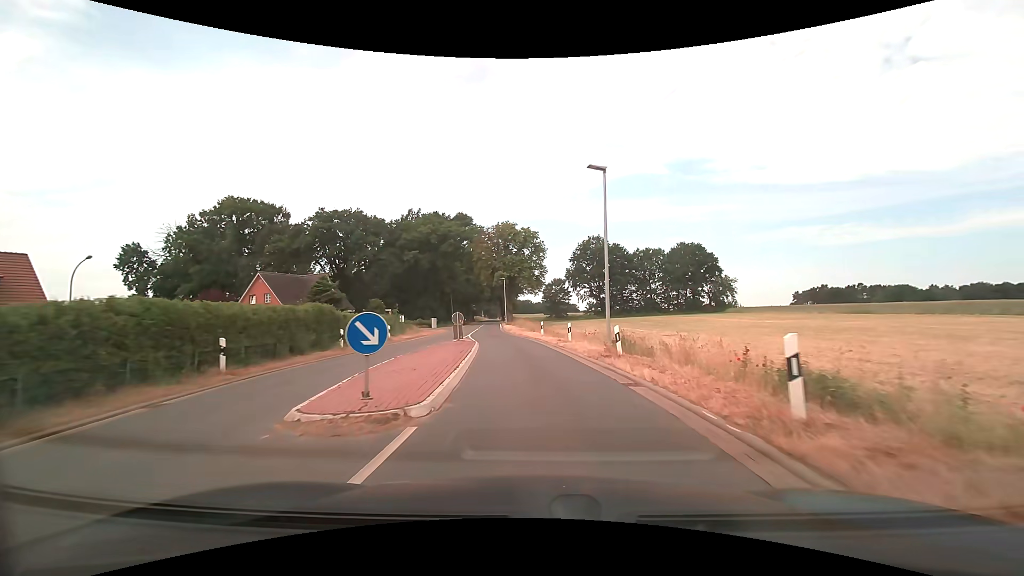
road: tertiary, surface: asphalt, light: Day
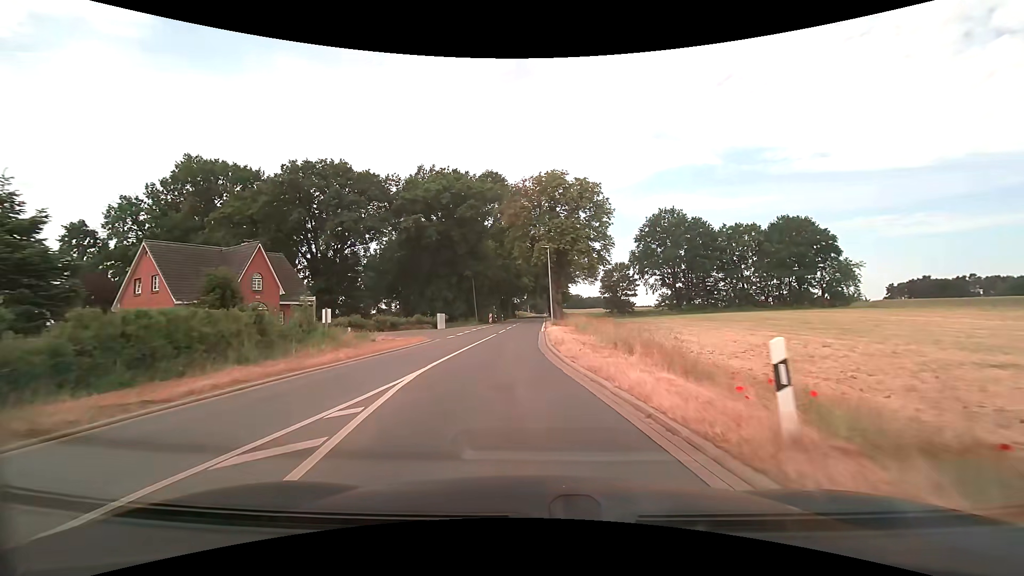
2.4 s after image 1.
(-1.1, +26.6) m; -6°
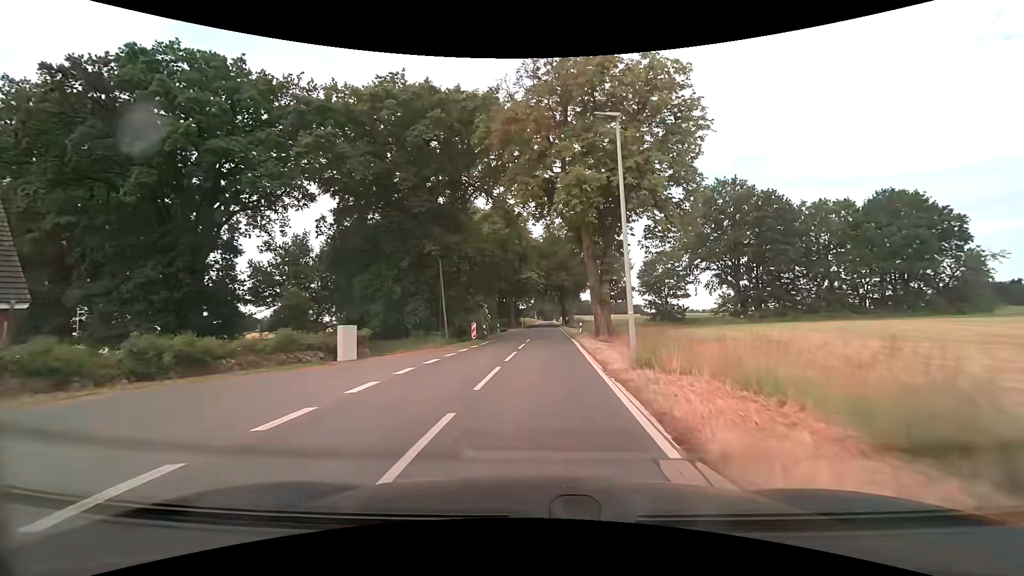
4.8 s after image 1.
(-0.7, +26.7) m; -1°
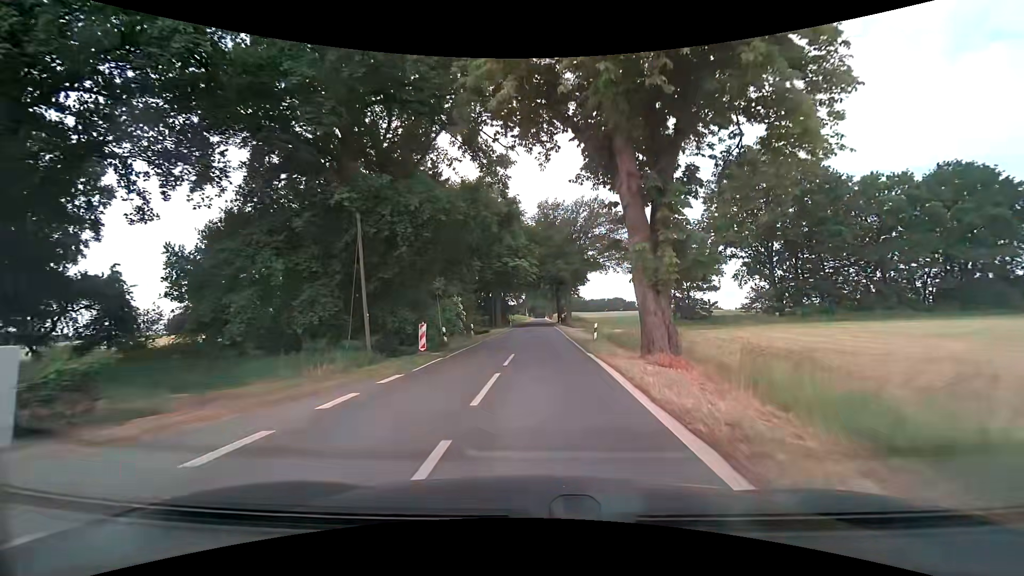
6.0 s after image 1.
(+0.1, +13.7) m; +1°
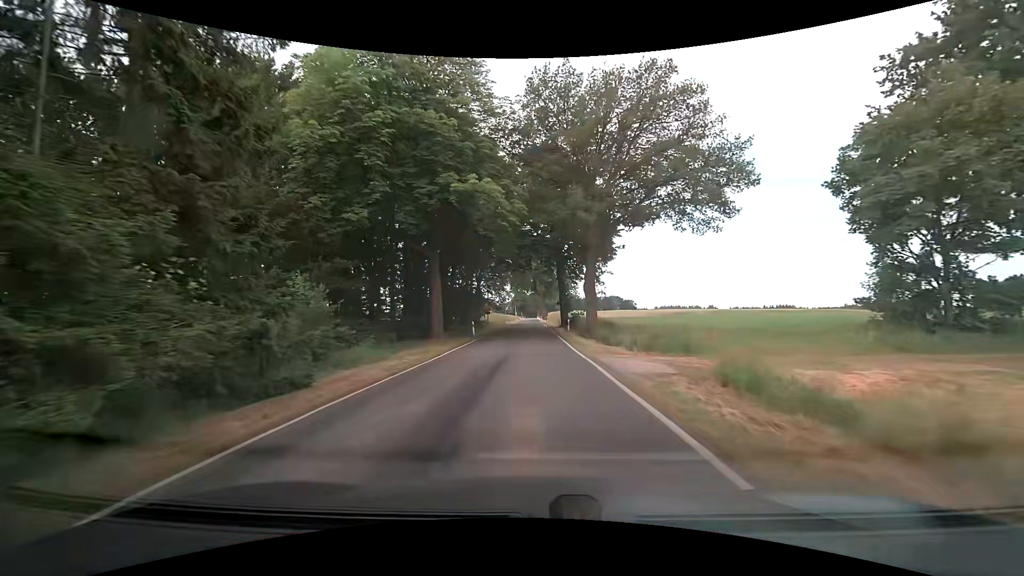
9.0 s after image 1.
(+0.5, +36.1) m; +1°
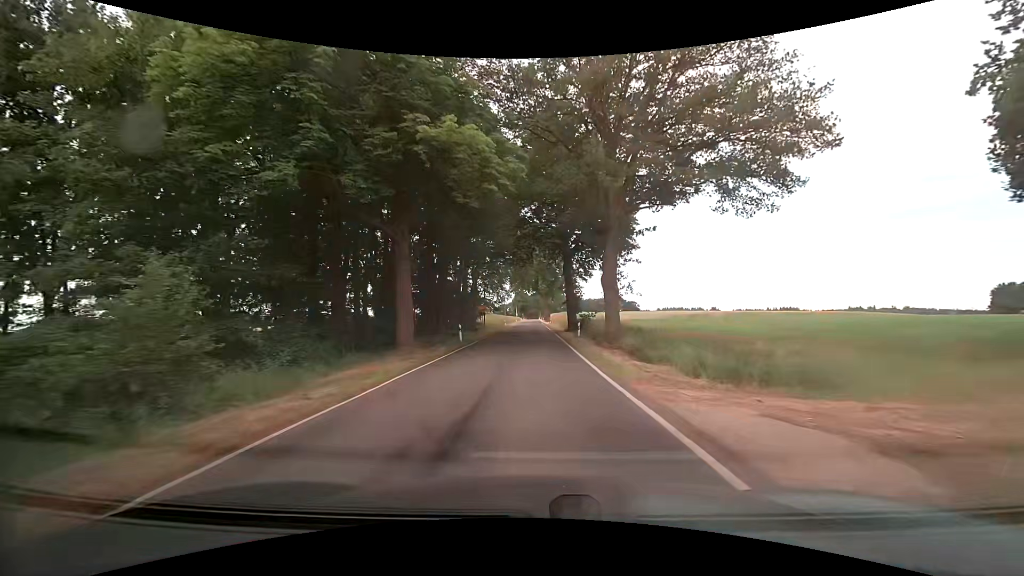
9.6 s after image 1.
(0.0, +7.6) m; 0°
(0, +10) (0, +20) (0, +30) (0, +40) (0, +50) (0, +60) (0, +70) (0, +80) (0, +90) (-1, +100) m
